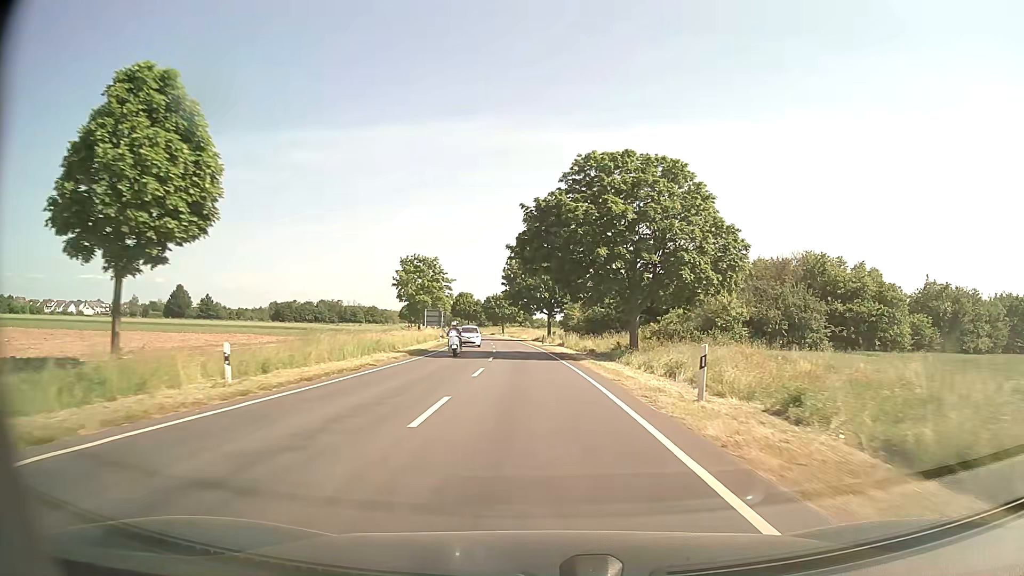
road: secondary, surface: asphalt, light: Day
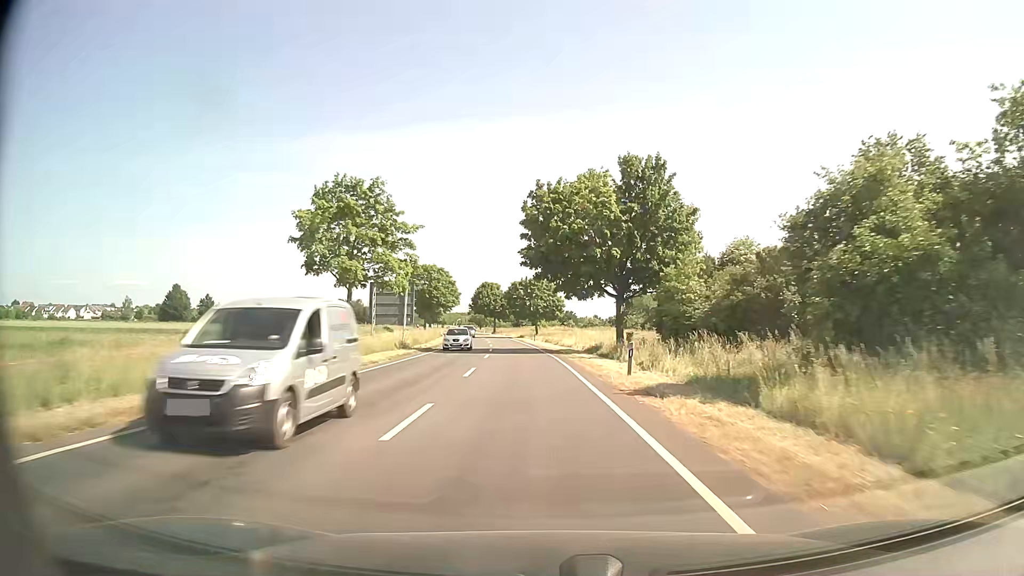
(-1.1, +43.2) m; -4°
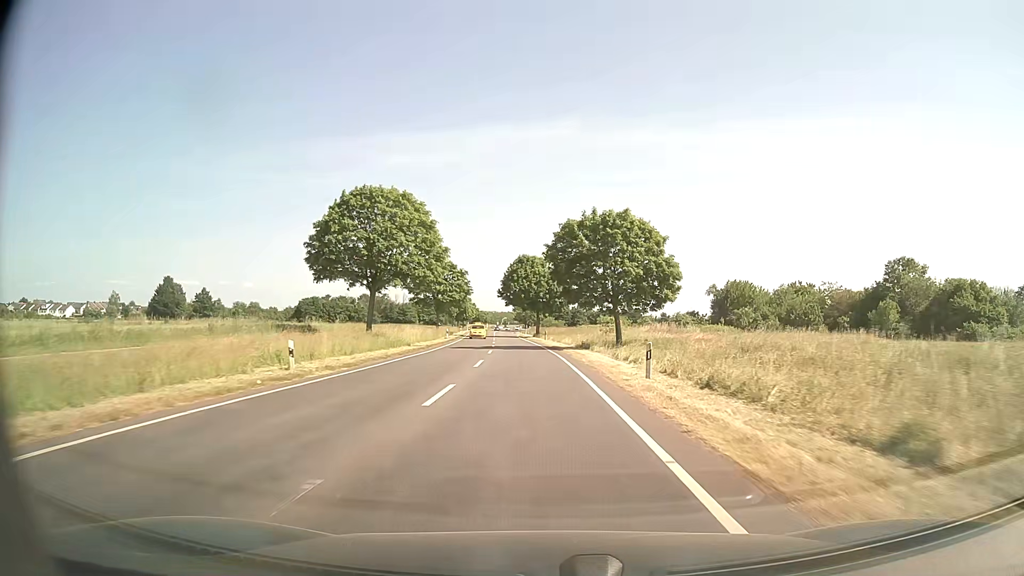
(-1.9, +52.6) m; -4°
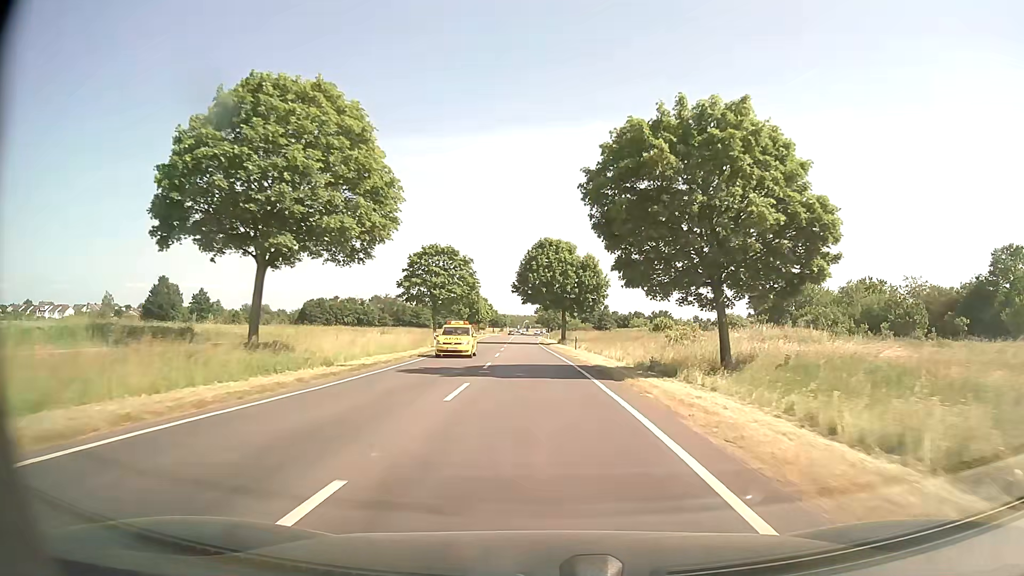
(-0.4, +20.7) m; -2°
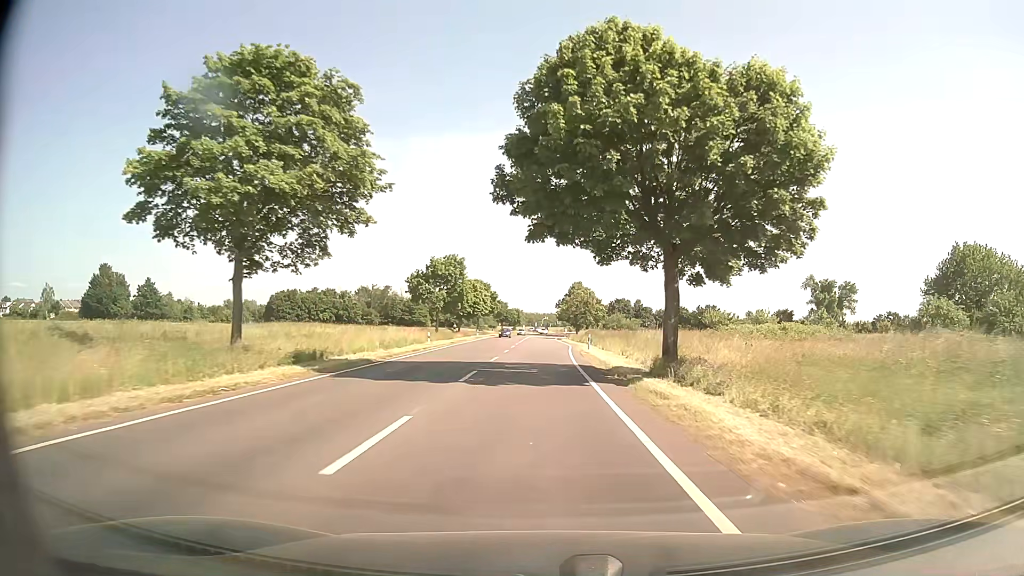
(-1.0, +51.1) m; -2°
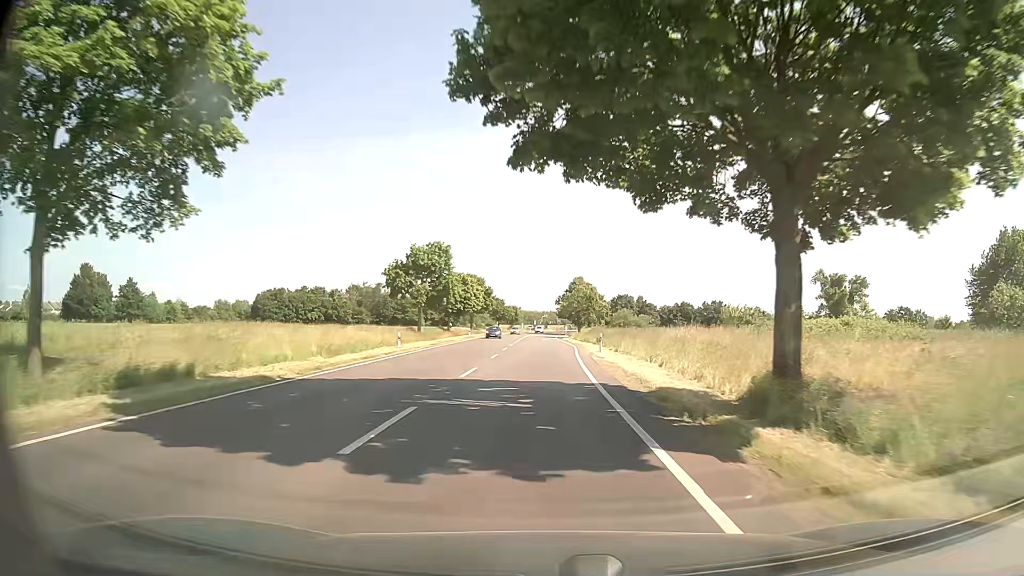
(0.0, +10.1) m; 0°
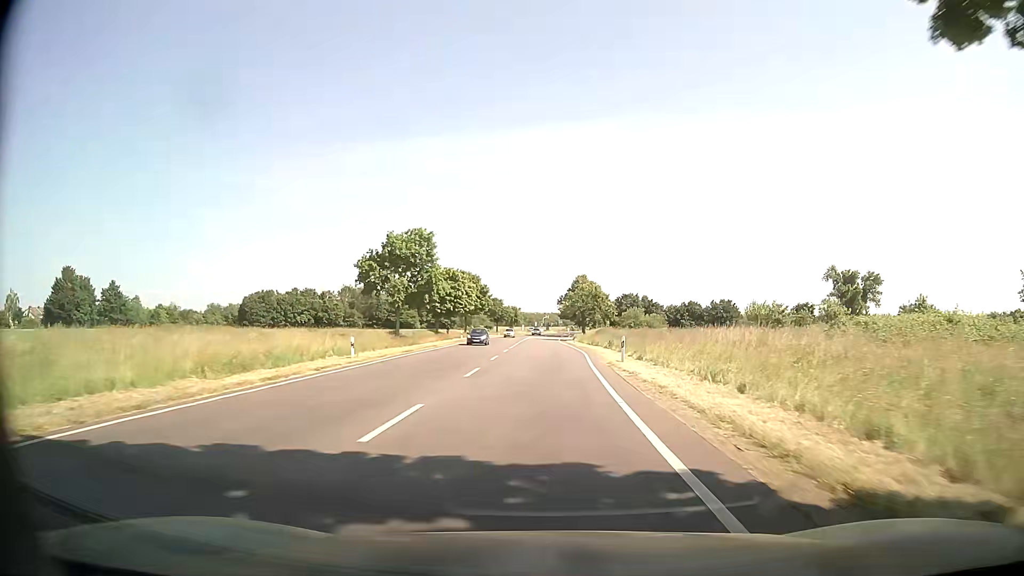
(0.0, +10.1) m; 0°
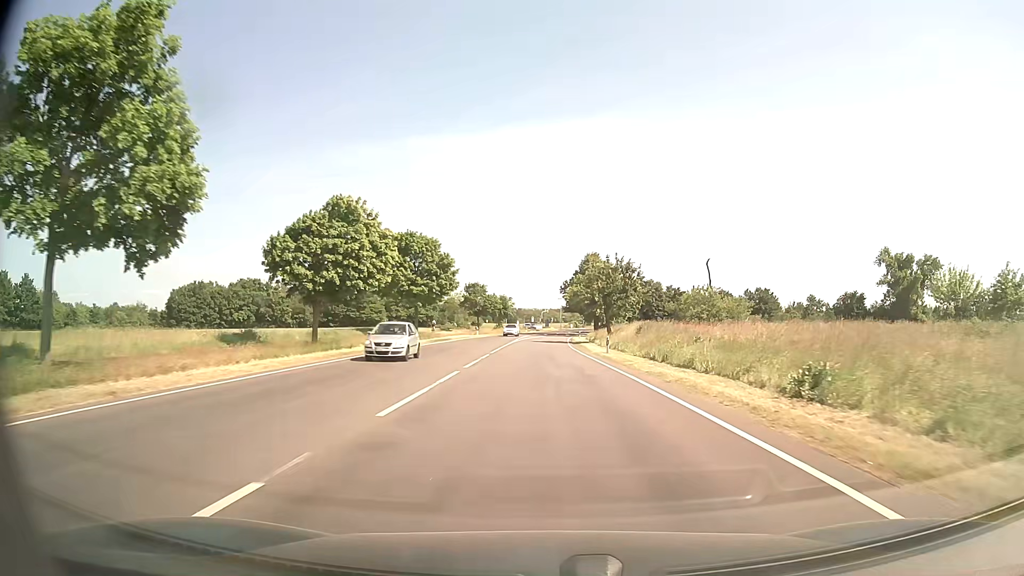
(-0.1, +40.1) m; 0°
(0, +10) (0, +20) (0, +30) (0, +40) (0, +50) (0, +60) (+1, +70) (+1, +80) (+2, +90) (+3, +100) m
